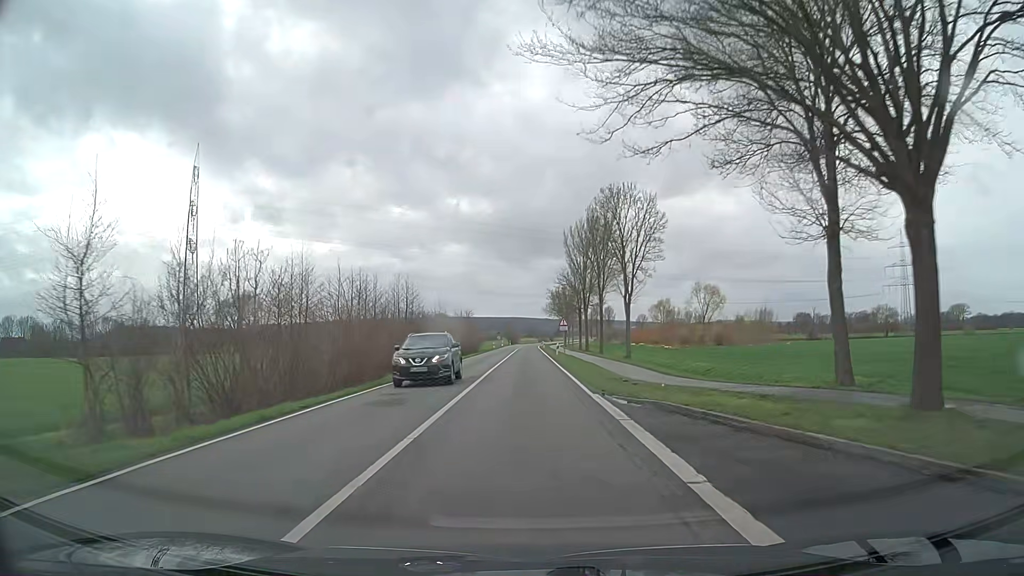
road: secondary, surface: asphalt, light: Day
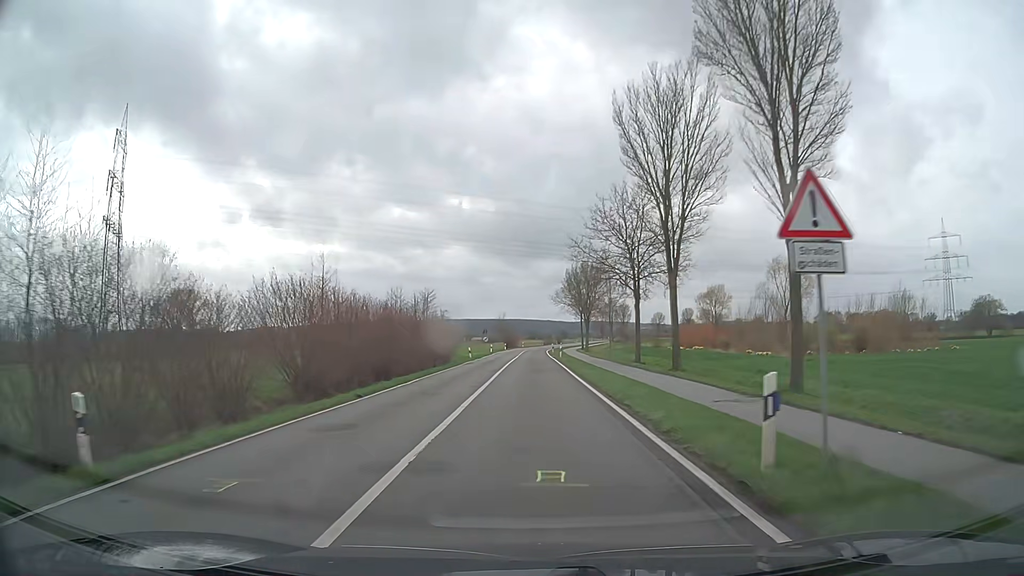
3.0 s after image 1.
(-0.1, +45.6) m; 0°
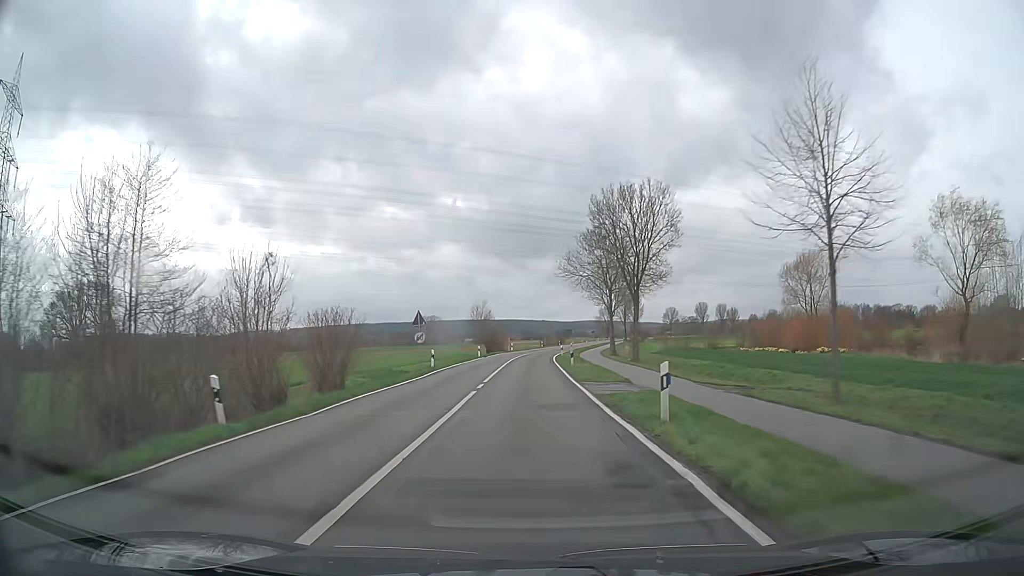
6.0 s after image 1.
(+0.3, +46.0) m; 0°
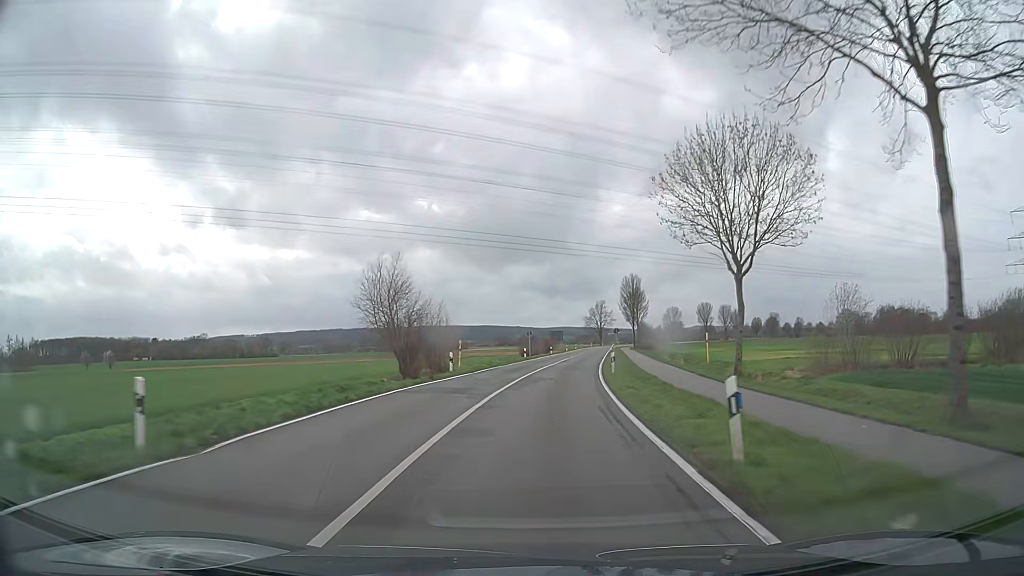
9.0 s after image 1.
(+0.2, +53.9) m; +2°
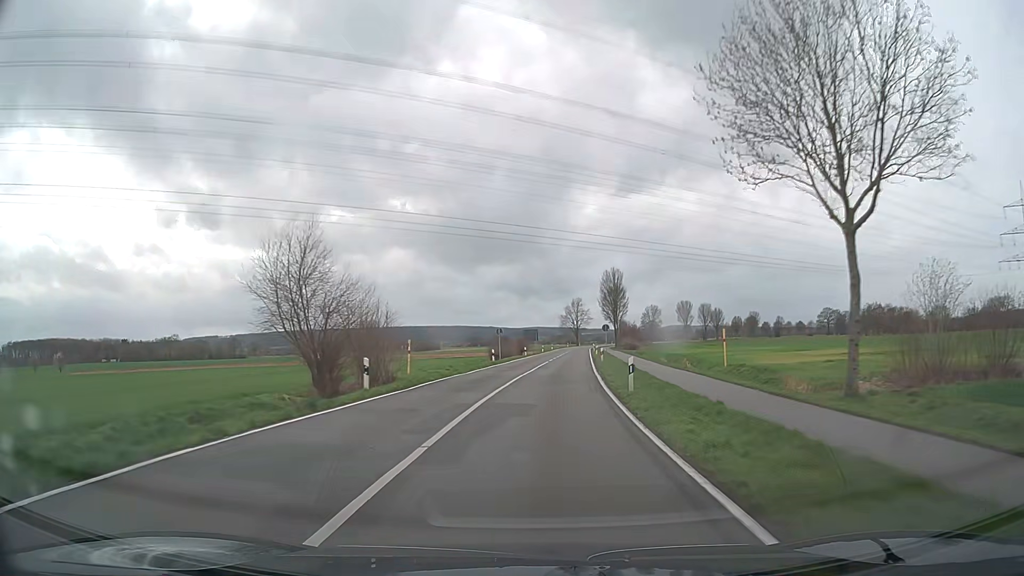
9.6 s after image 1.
(+0.2, +12.2) m; +2°
